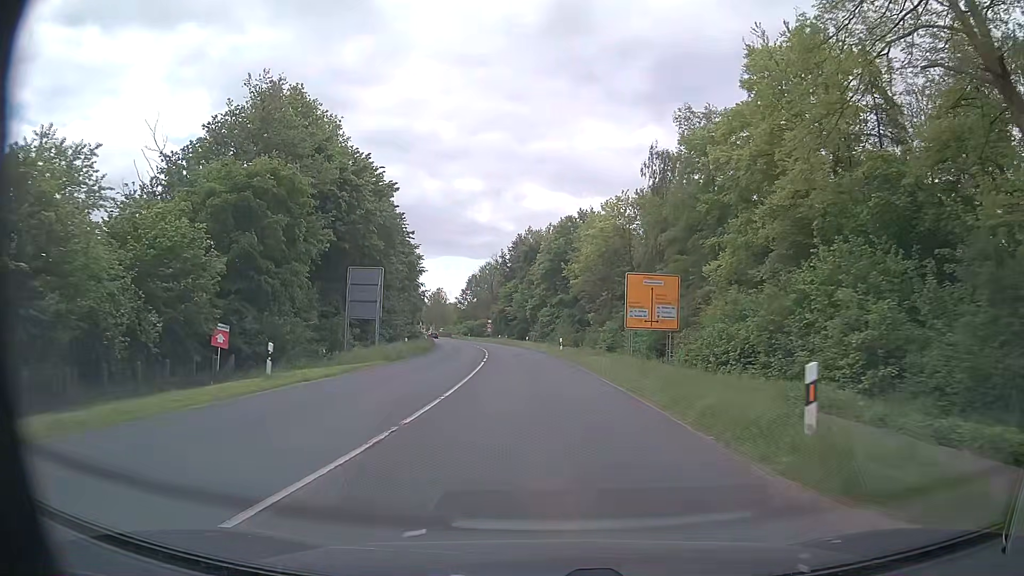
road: secondary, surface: asphalt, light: Day
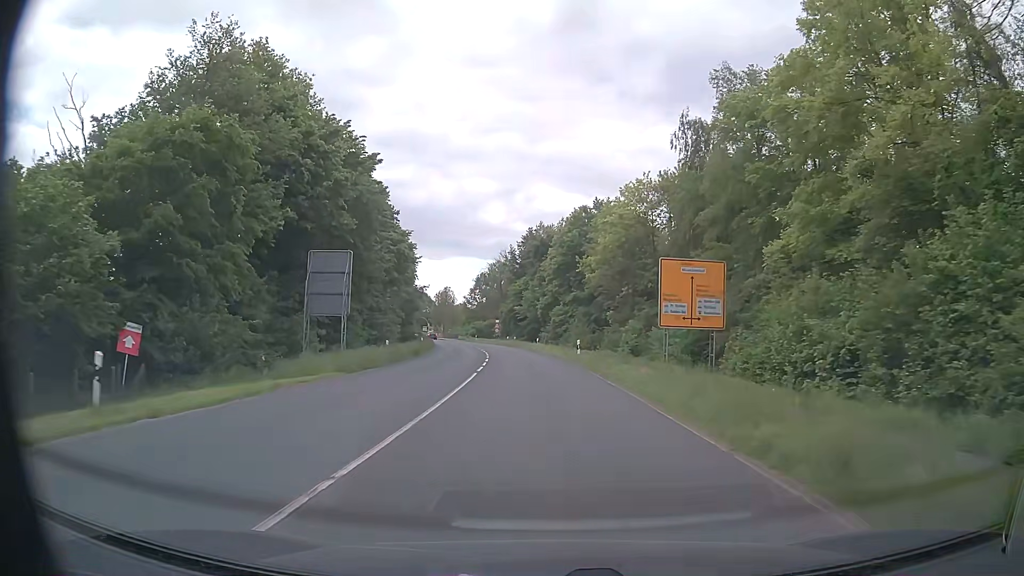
(-0.1, +8.2) m; -1°
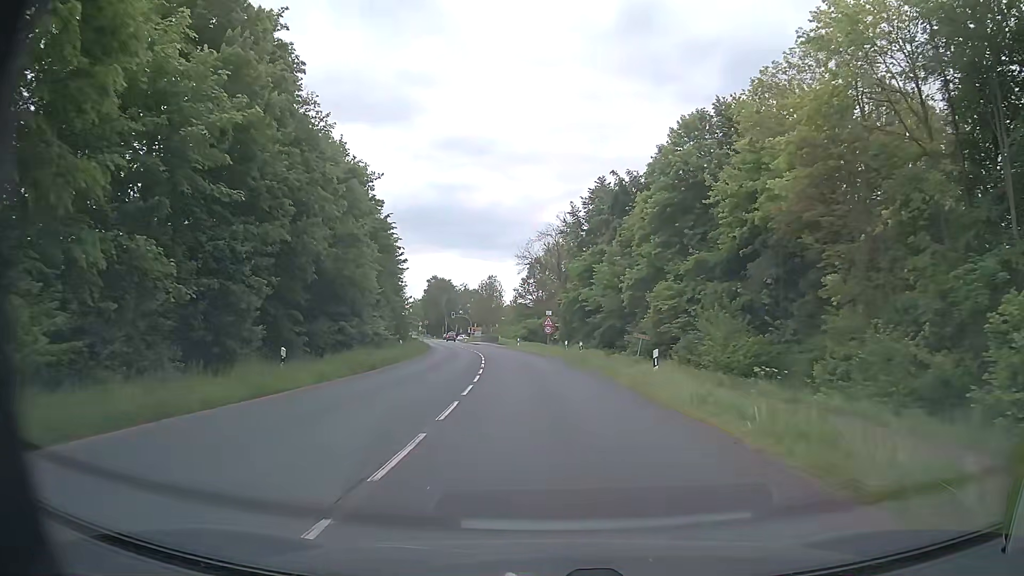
(-1.8, +41.1) m; -6°
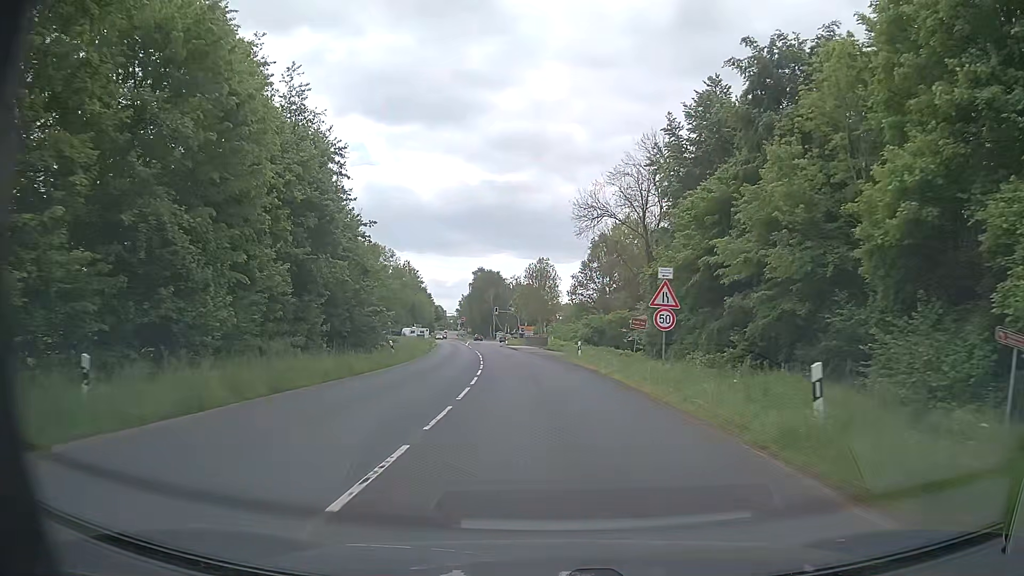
(-1.1, +32.9) m; -4°
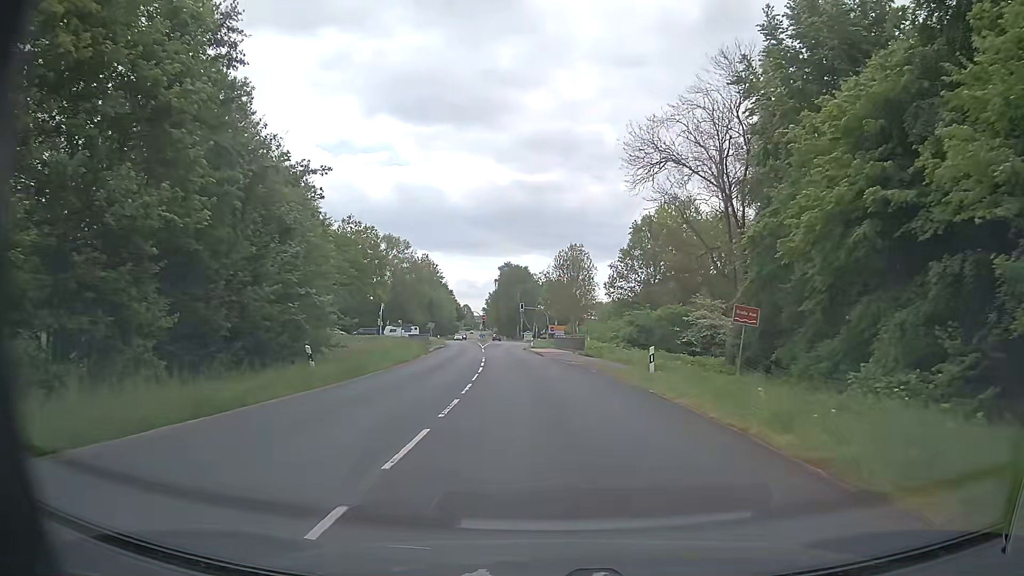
(-0.6, +16.4) m; -3°
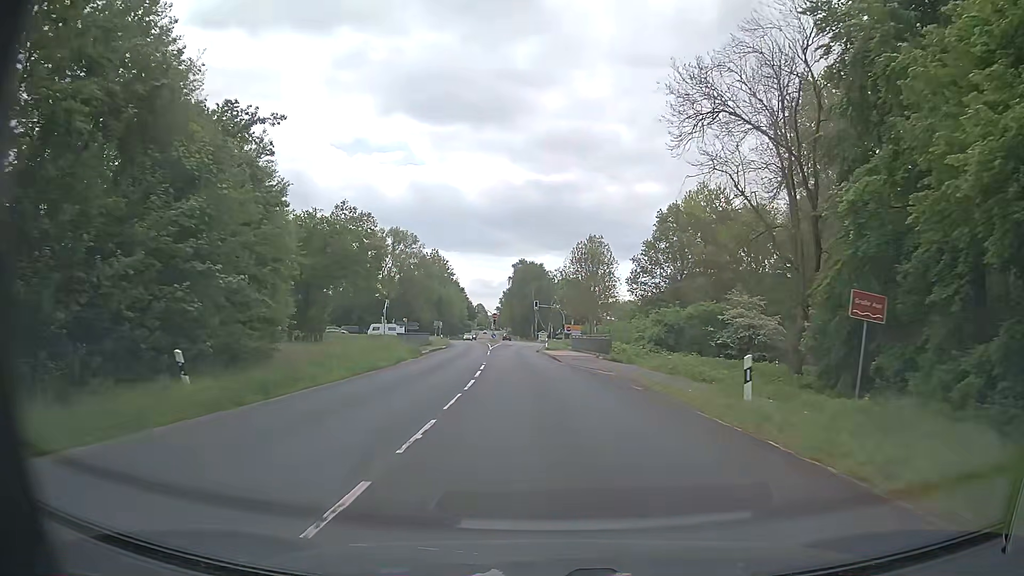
(-0.1, +8.2) m; -2°
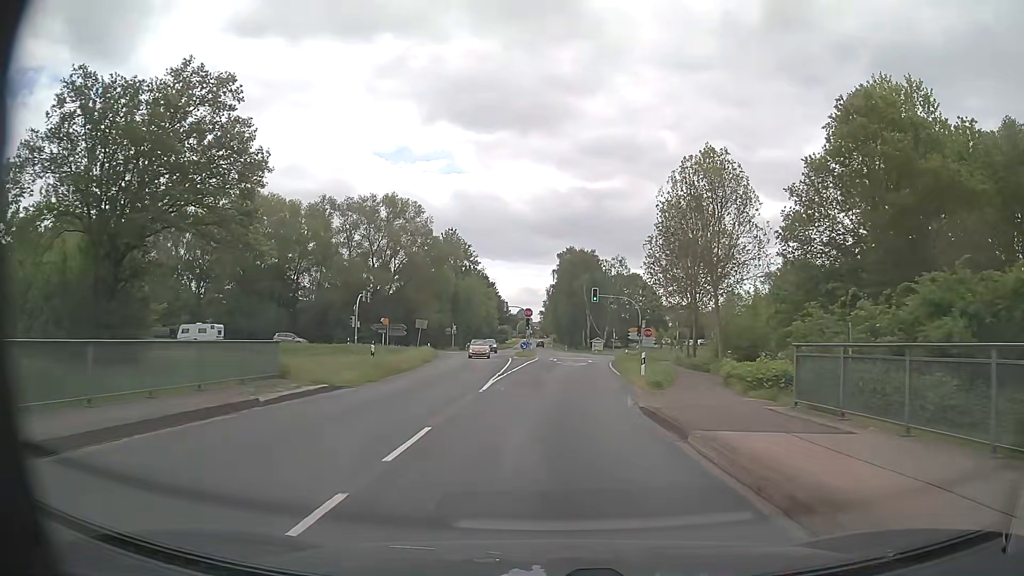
(-1.5, +41.2) m; -3°
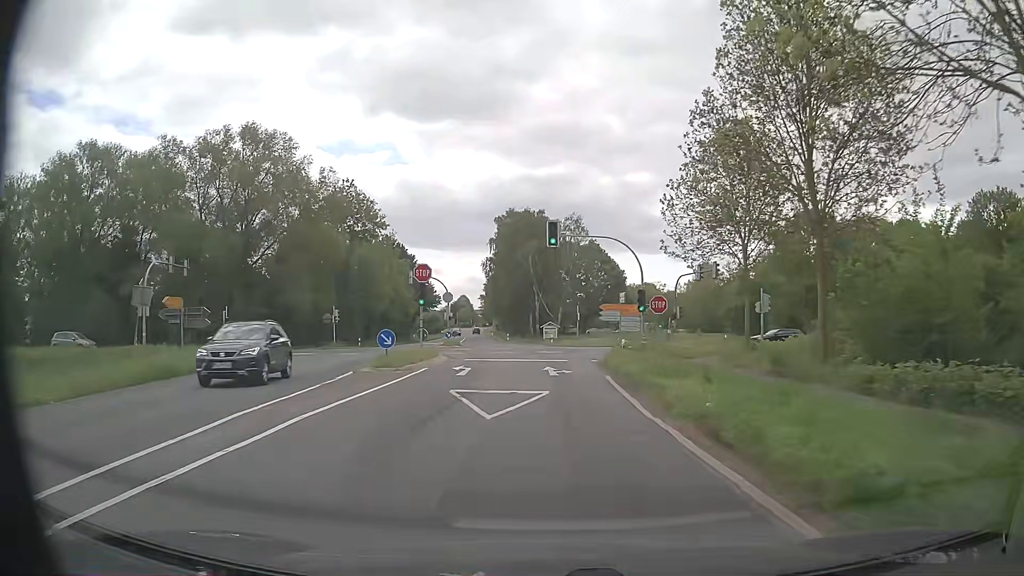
(+1.4, +32.3) m; +4°
(0, +10) (0, +20) (0, +30) (+4, +39) (+11, +46) (+21, +49) (+30, +50) (+40, +52) (+50, +54) (+60, +56) m
